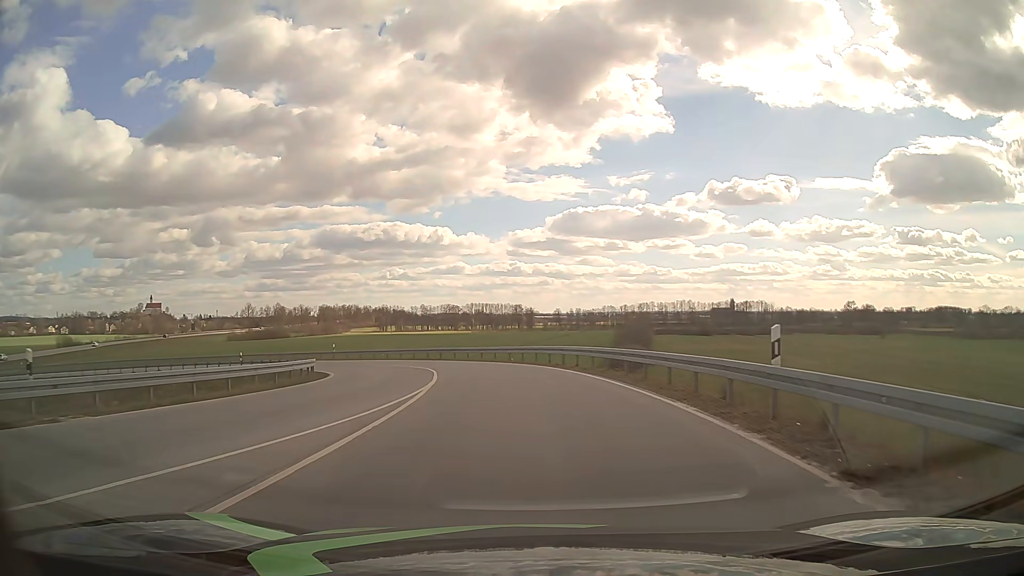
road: primary_link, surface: asphalt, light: Day
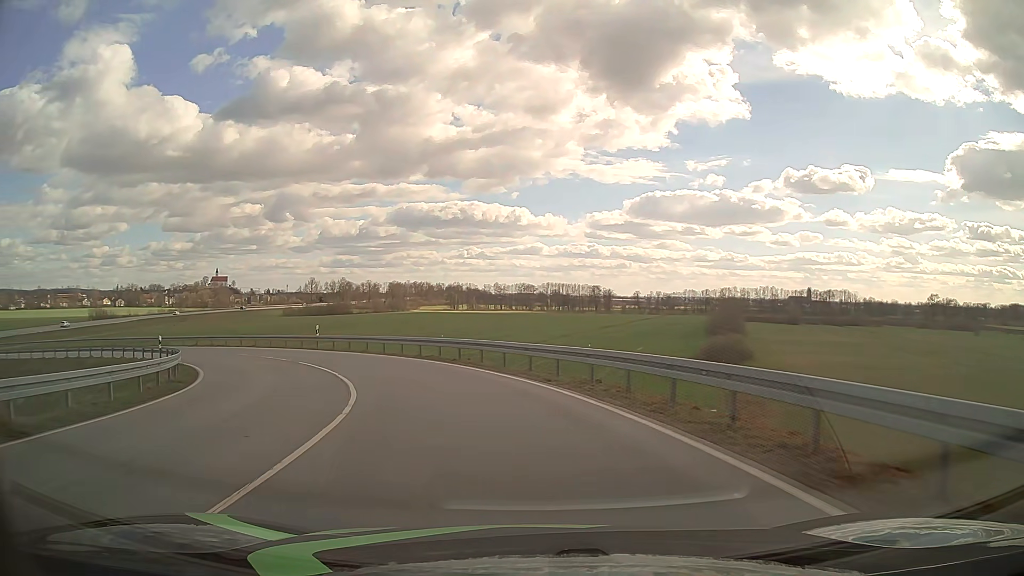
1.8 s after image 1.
(-0.6, +20.8) m; -6°
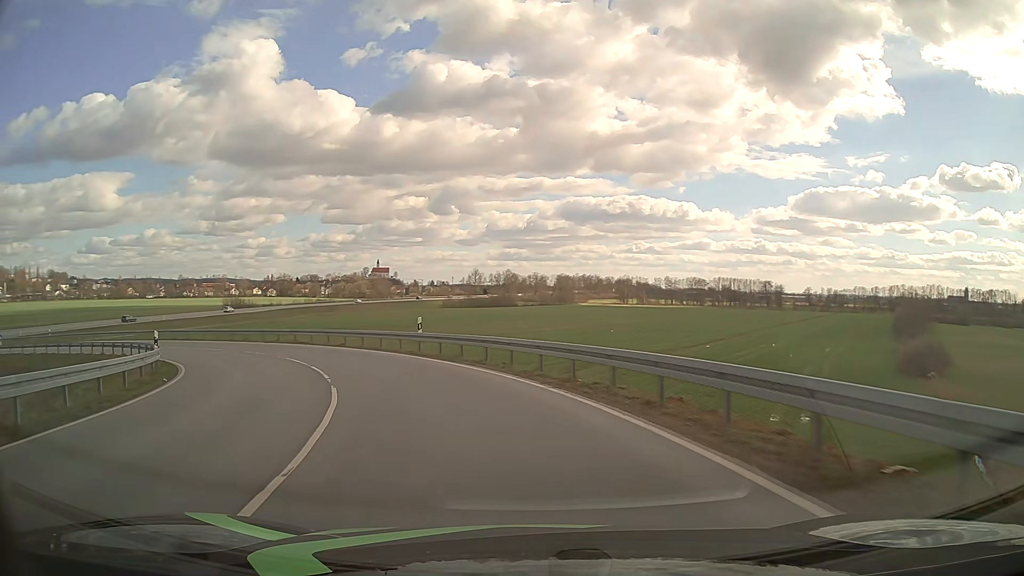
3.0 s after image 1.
(-1.5, +13.5) m; -14°
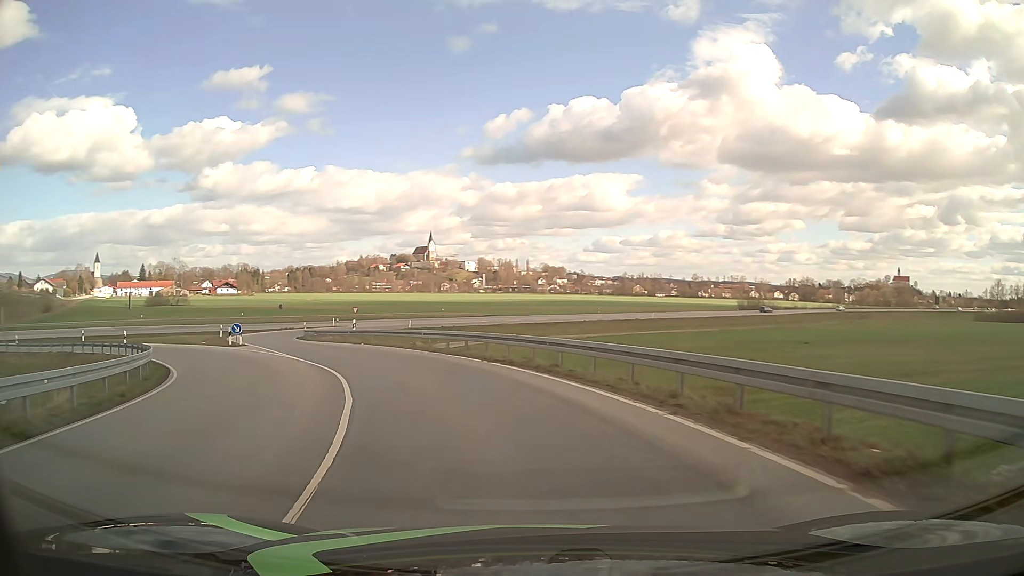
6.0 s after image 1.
(-12.7, +32.0) m; -44°
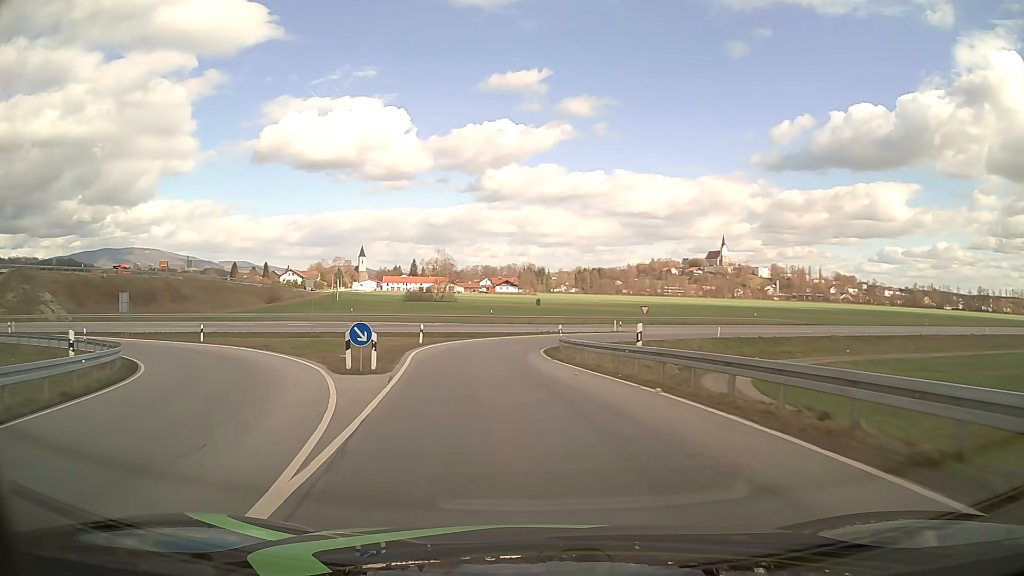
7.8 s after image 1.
(-5.0, +21.3) m; -25°
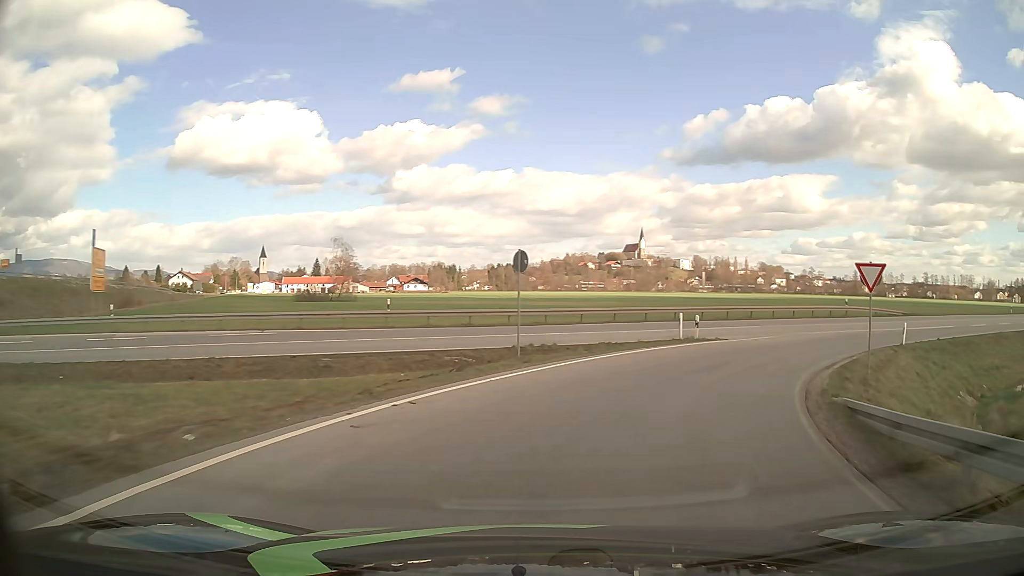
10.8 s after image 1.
(-2.4, +36.5) m; +6°
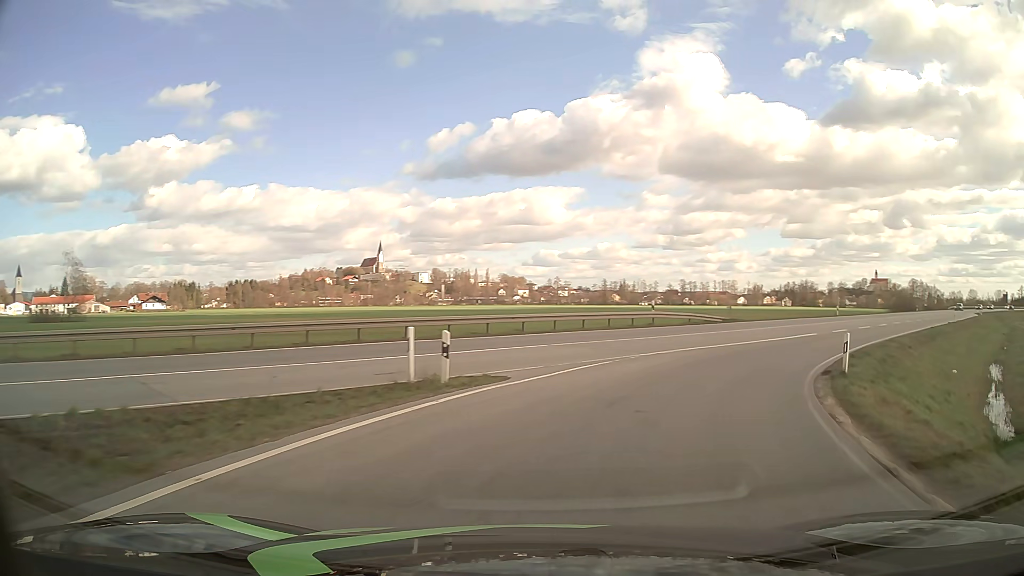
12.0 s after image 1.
(+2.6, +13.7) m; +22°
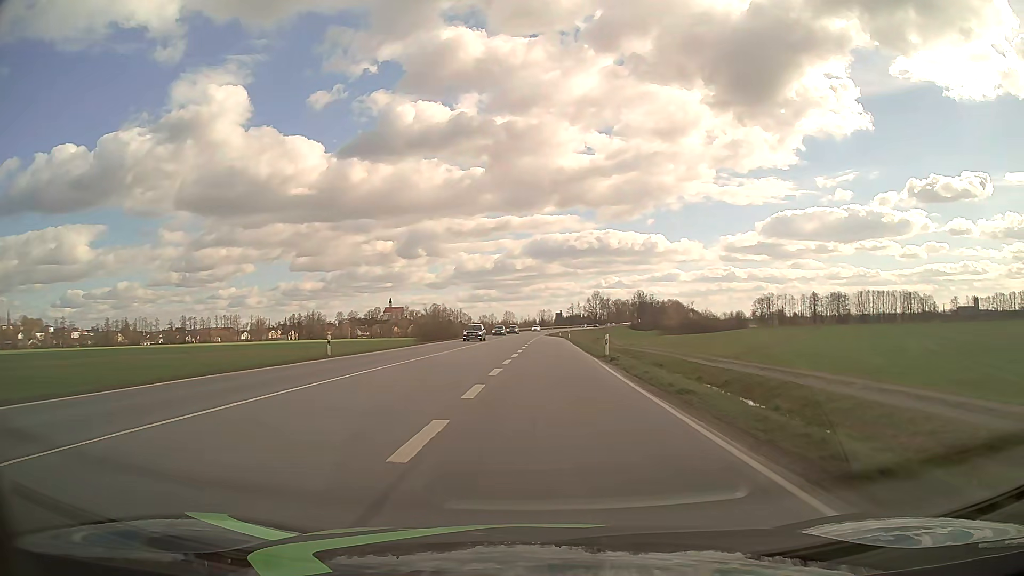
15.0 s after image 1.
(+16.2, +32.5) m; +43°
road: primary
(0, +10) (0, +20) (0, +30) (0, +40) (-1, +50) (-1, +60) (-1, +70) (-1, +80) (-1, +90) (-1, +100) m
